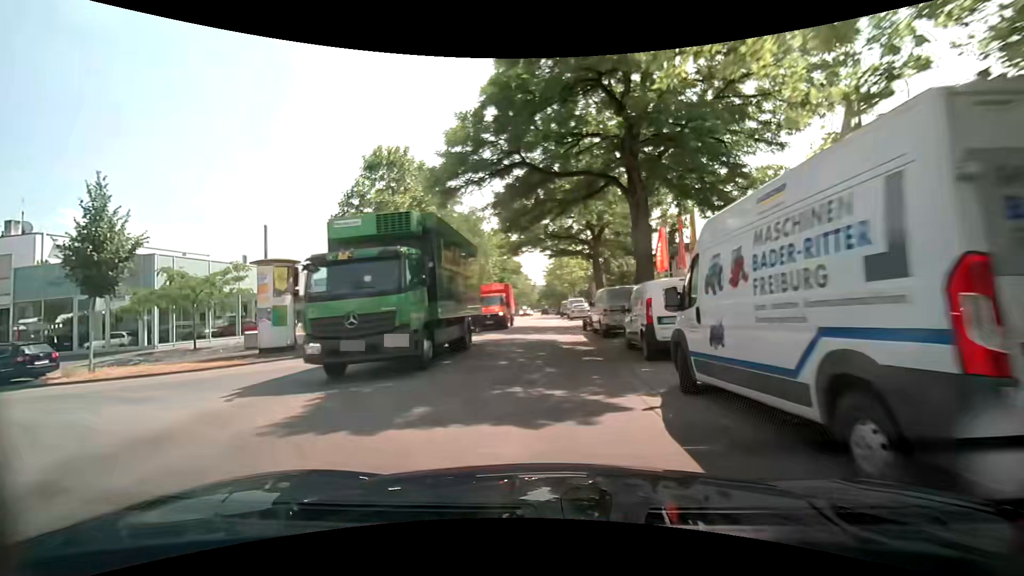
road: unclassified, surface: asphalt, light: Day
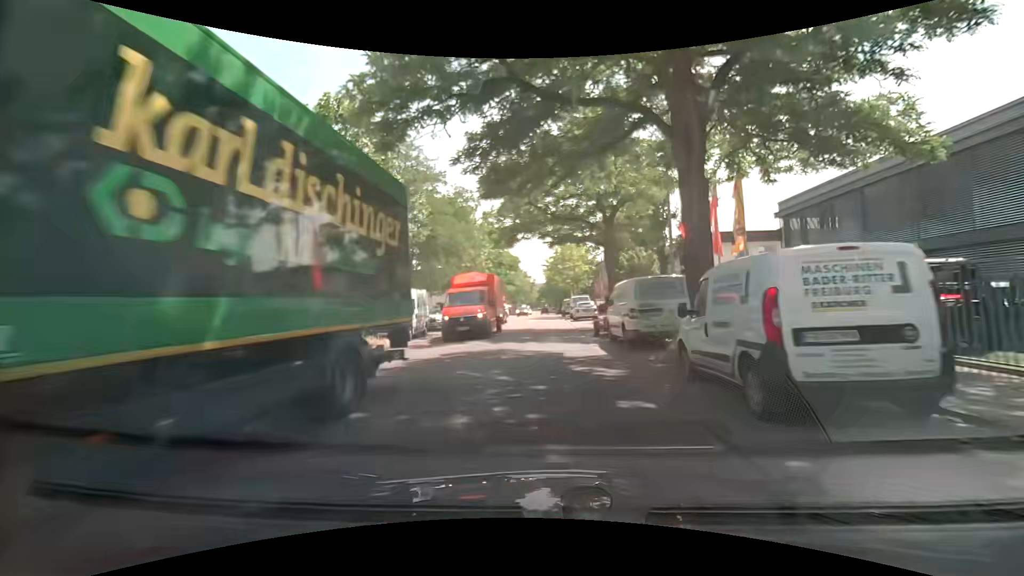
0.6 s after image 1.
(0.0, +6.0) m; 0°
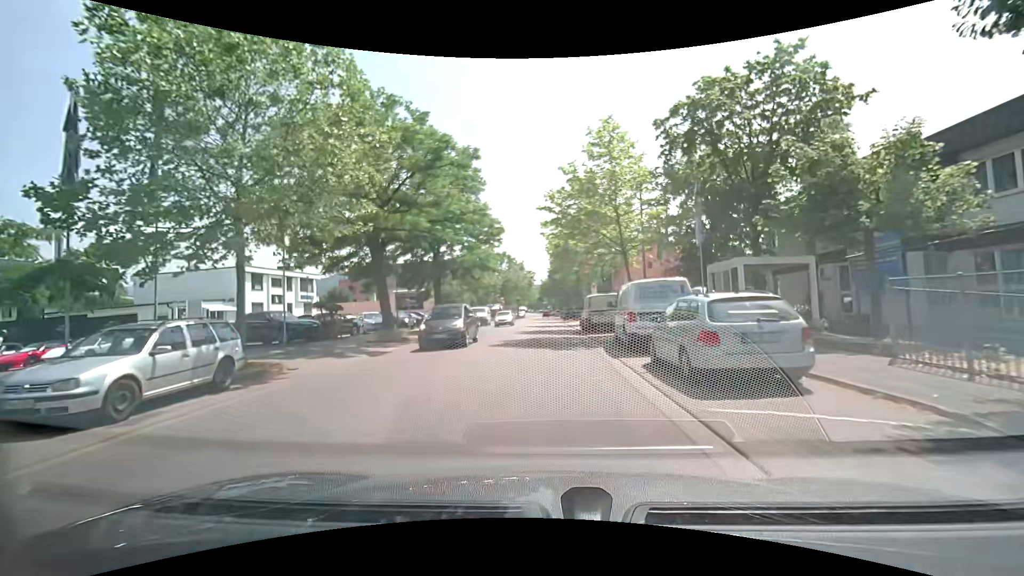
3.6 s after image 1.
(+0.1, +29.8) m; 0°
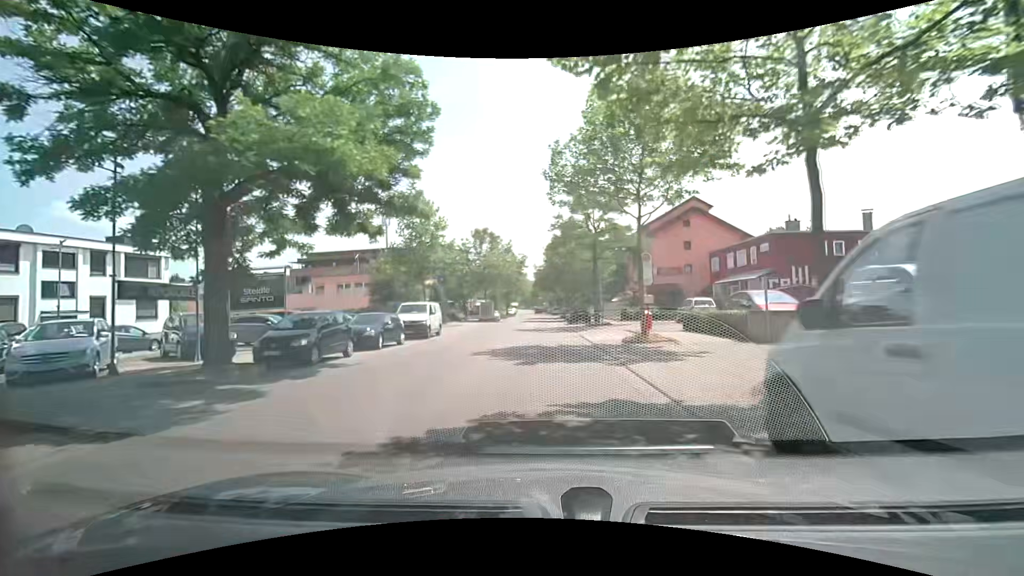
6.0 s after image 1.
(-0.1, +23.7) m; 0°
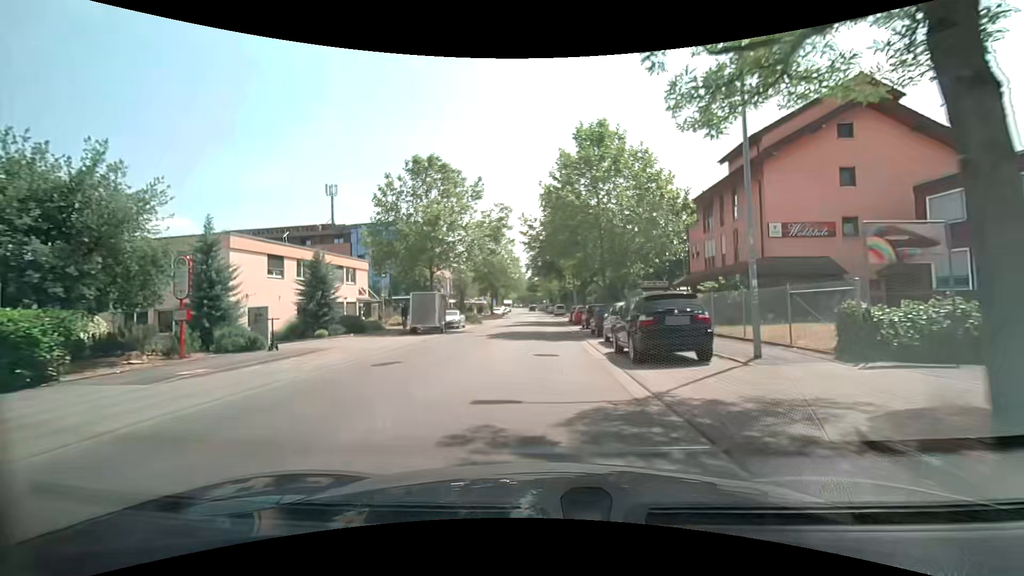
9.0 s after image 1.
(+0.1, +30.9) m; 0°
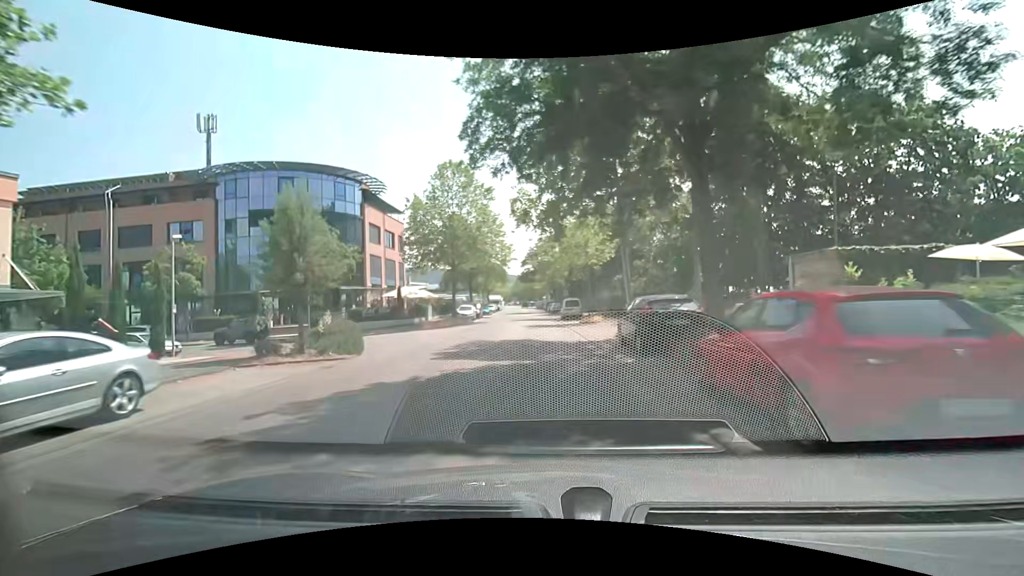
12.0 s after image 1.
(-0.1, +32.8) m; 0°
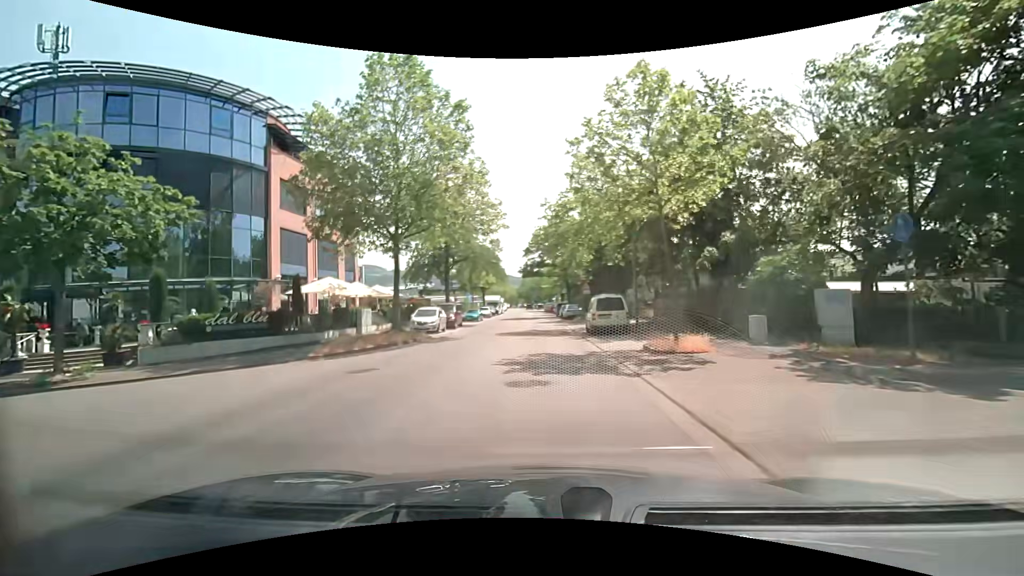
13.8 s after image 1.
(-0.2, +19.8) m; -1°
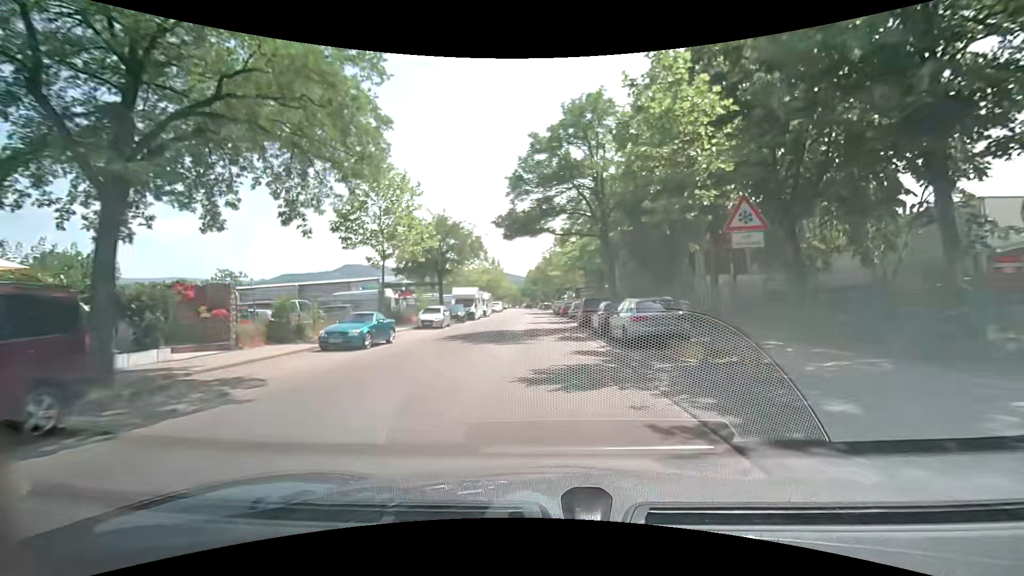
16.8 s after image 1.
(0.0, +33.1) m; -1°
